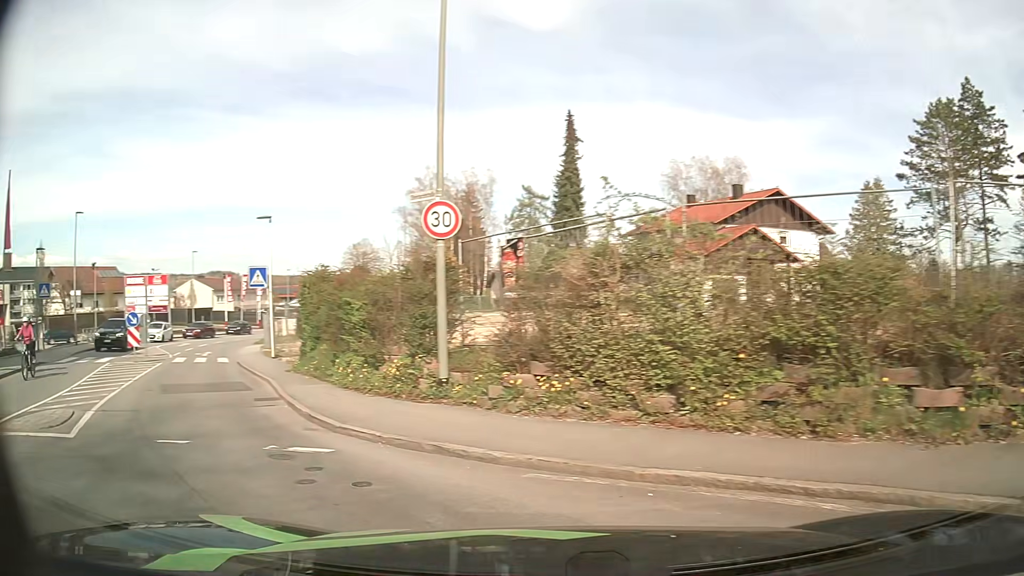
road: tertiary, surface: asphalt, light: Day
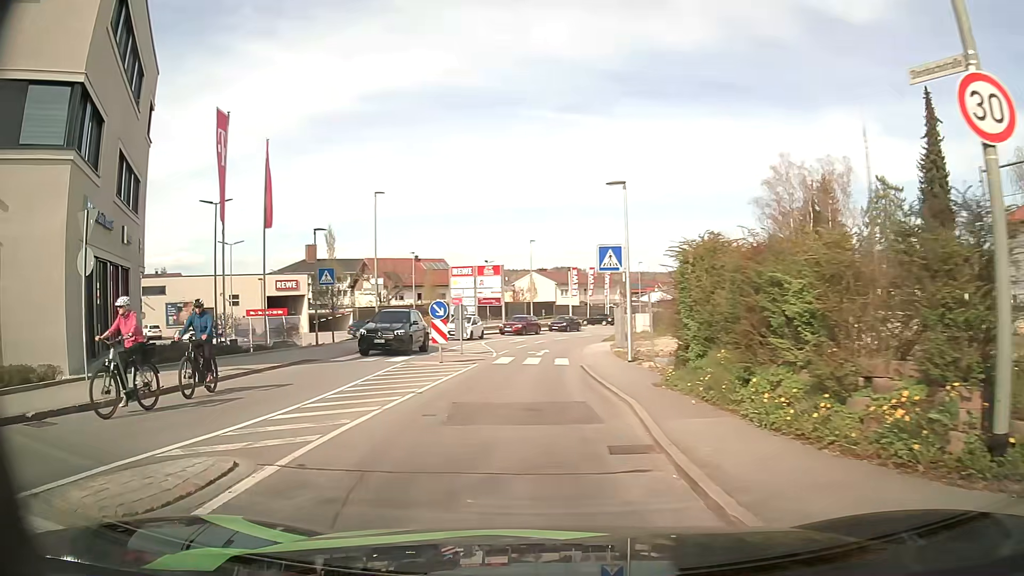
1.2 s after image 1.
(-1.8, +5.6) m; -31°
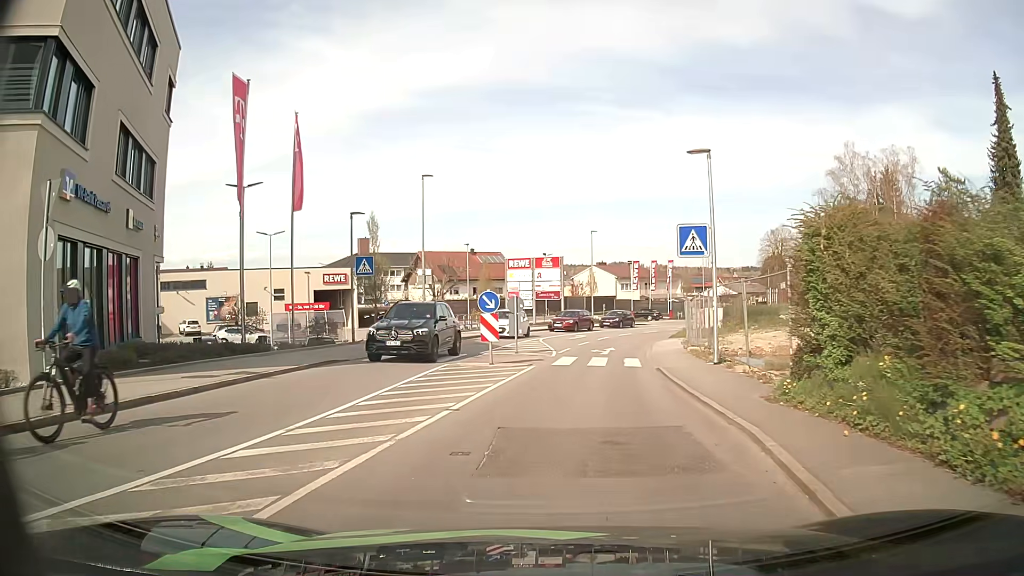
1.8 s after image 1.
(-0.2, +3.3) m; -5°
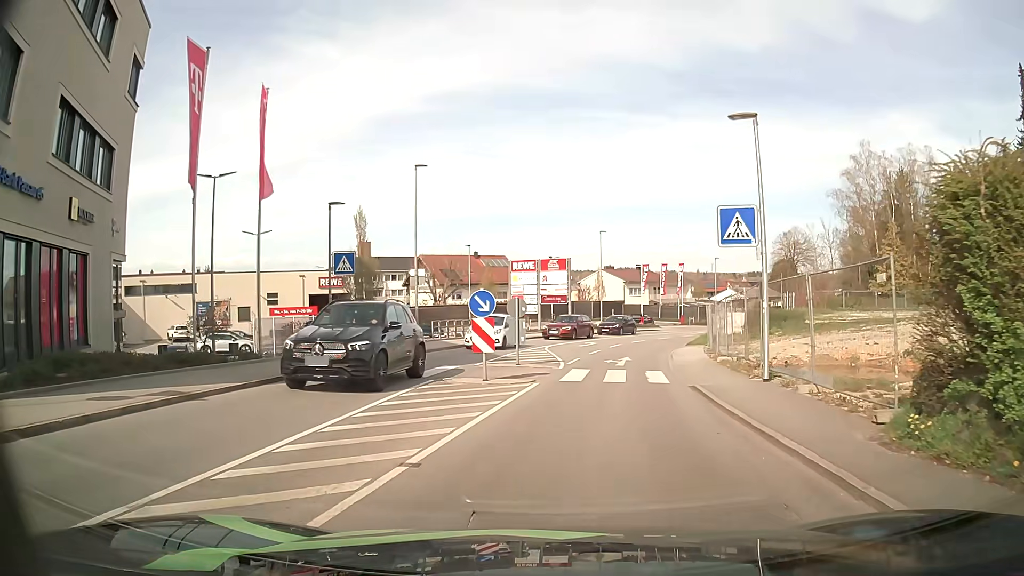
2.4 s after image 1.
(0.0, +3.6) m; 0°
